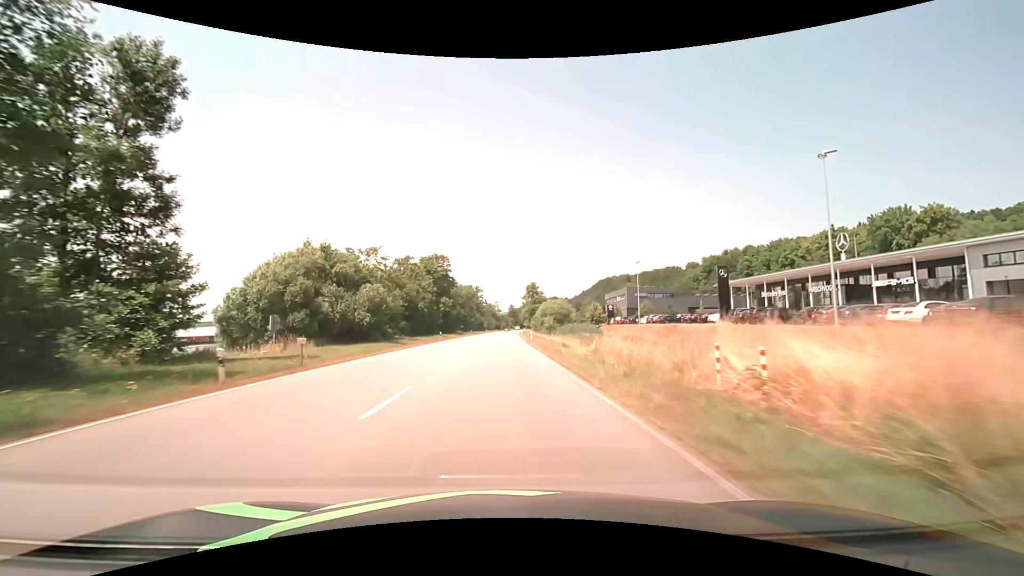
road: primary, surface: asphalt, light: Day
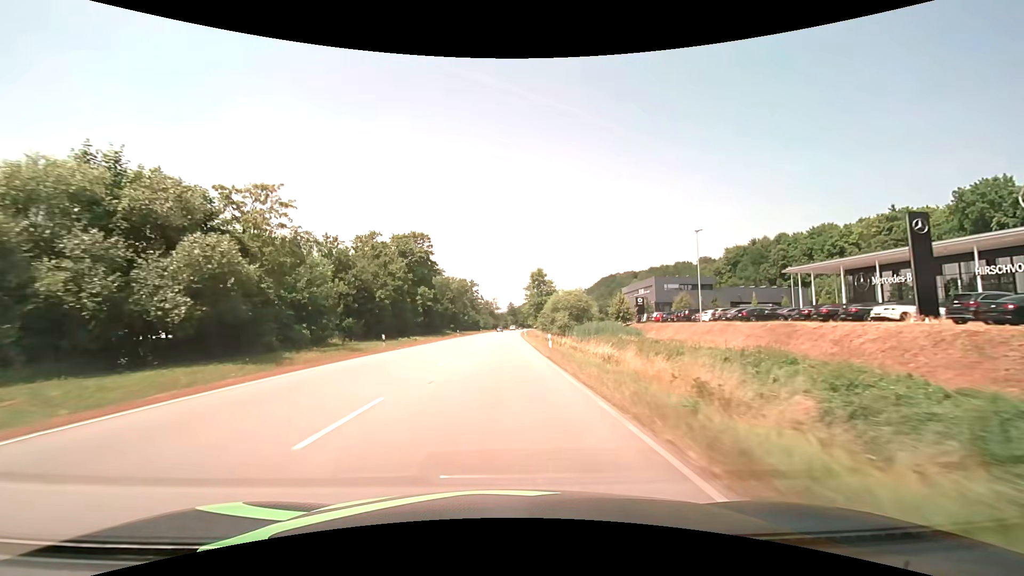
(0.0, +25.7) m; 0°
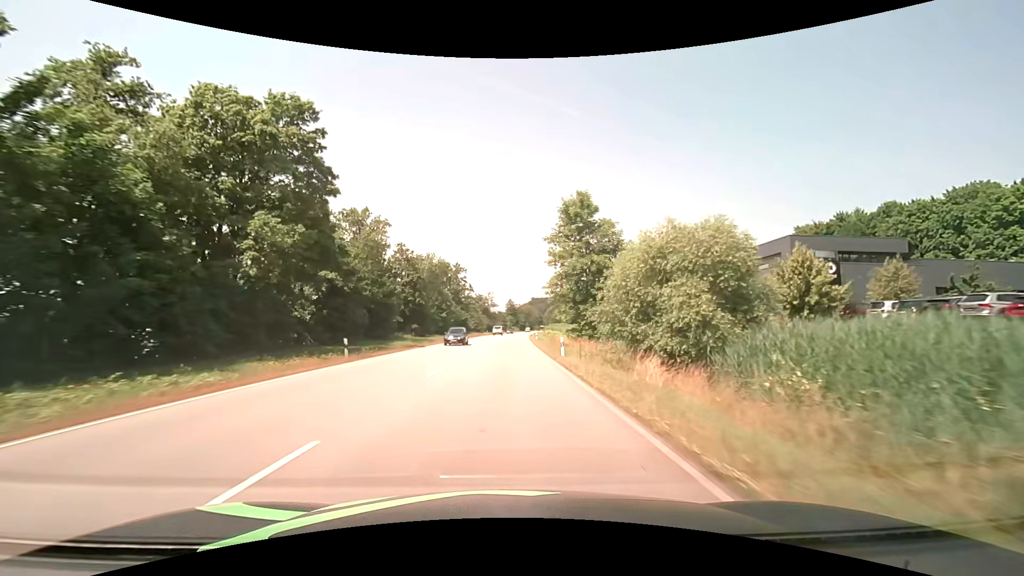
(+0.1, +51.5) m; 0°
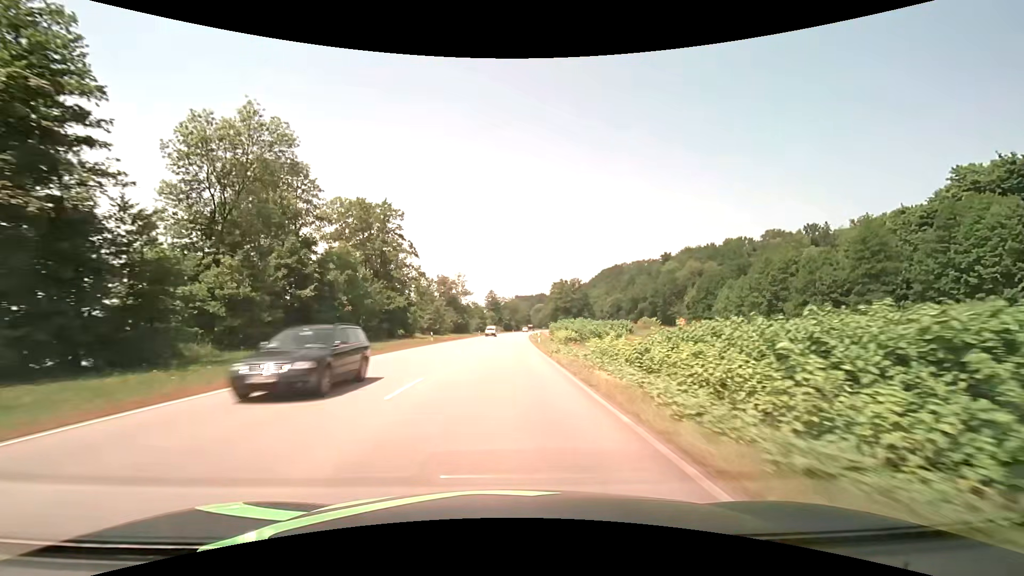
(+1.1, +64.0) m; +2°
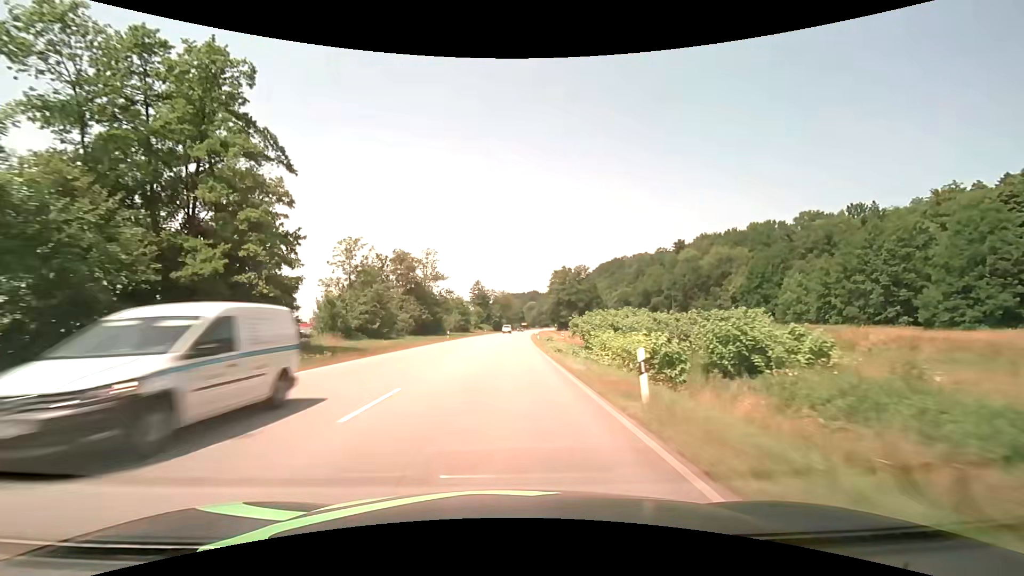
(+0.4, +38.2) m; +1°
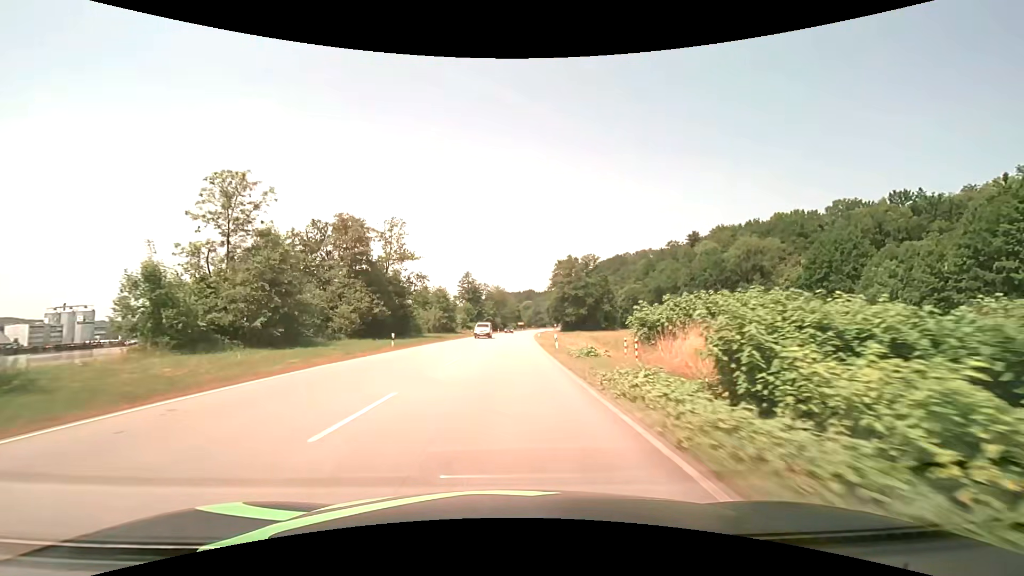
(+0.1, +25.3) m; 0°
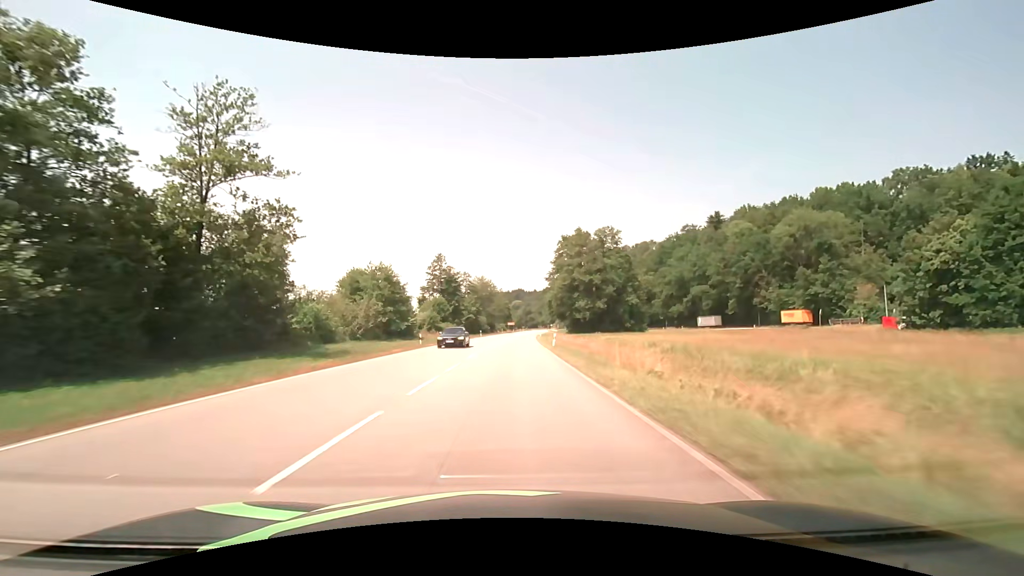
(+0.5, +37.7) m; +1°
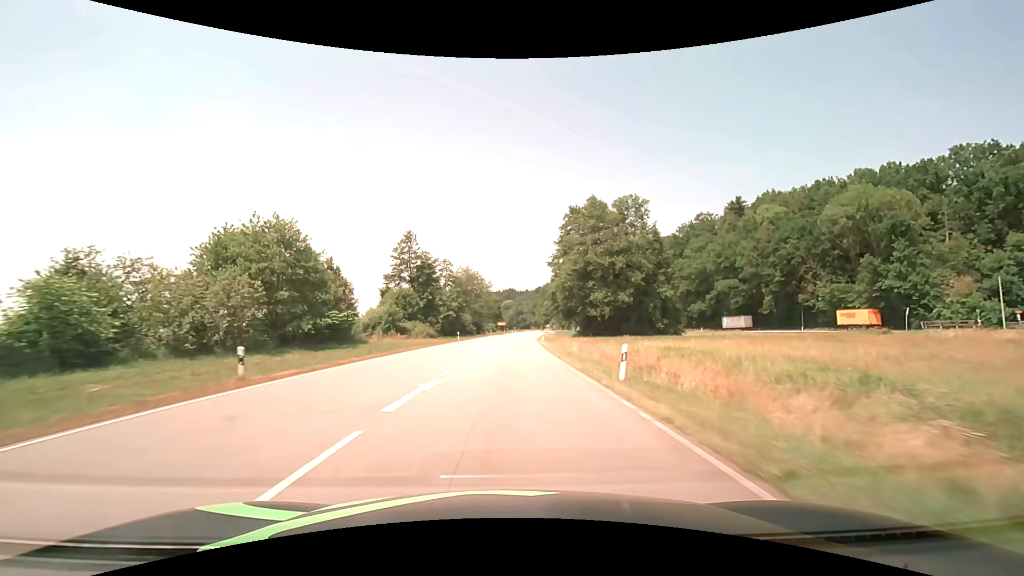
(+0.2, +24.9) m; +1°
(0, +10) (0, +20) (0, +30) (+1, +40) (+1, +50) (+2, +60) (+2, +70) (+3, +80) (+4, +90) (+4, +100) m
